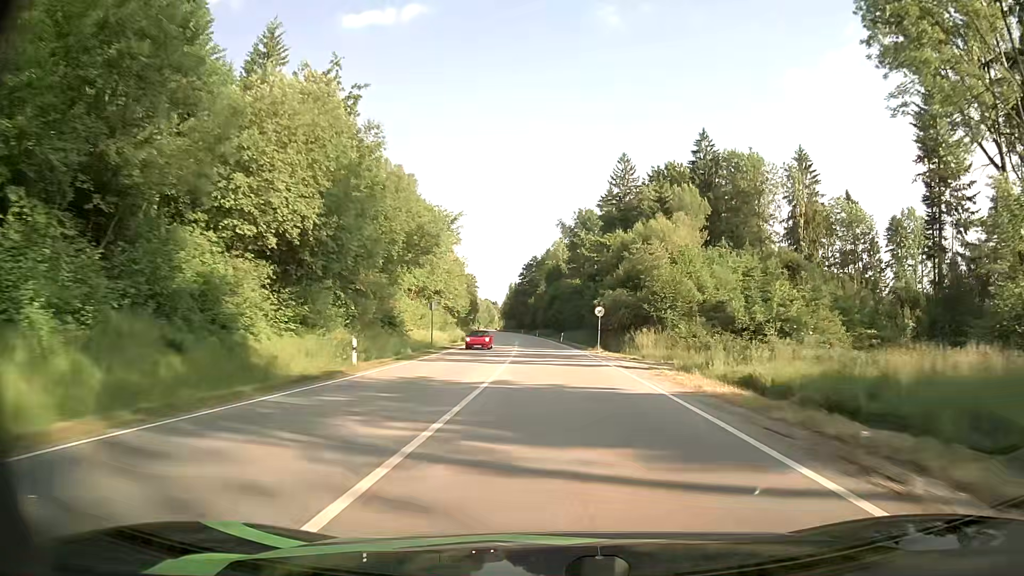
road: primary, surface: asphalt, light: Day
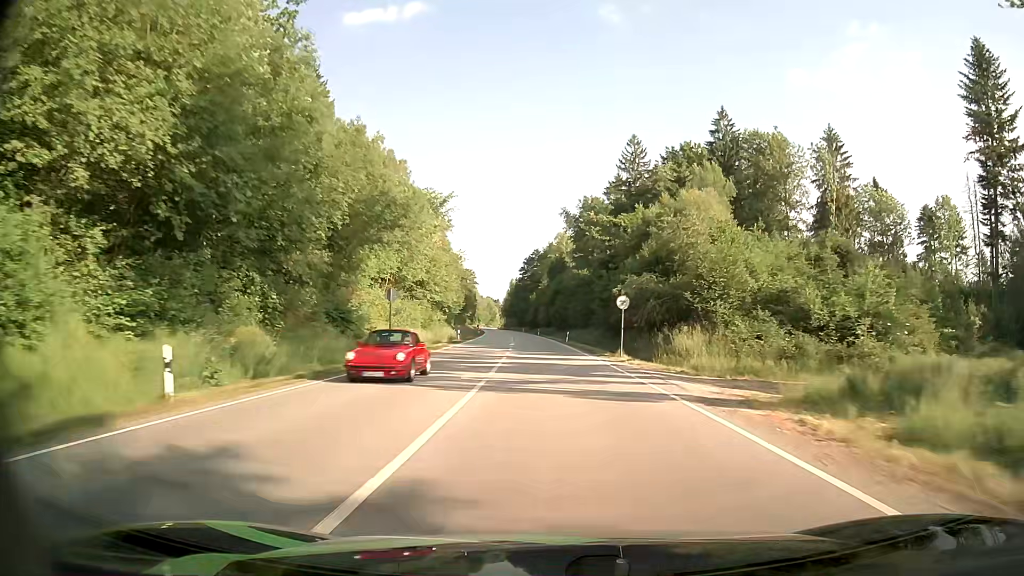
(0.0, +12.2) m; 0°
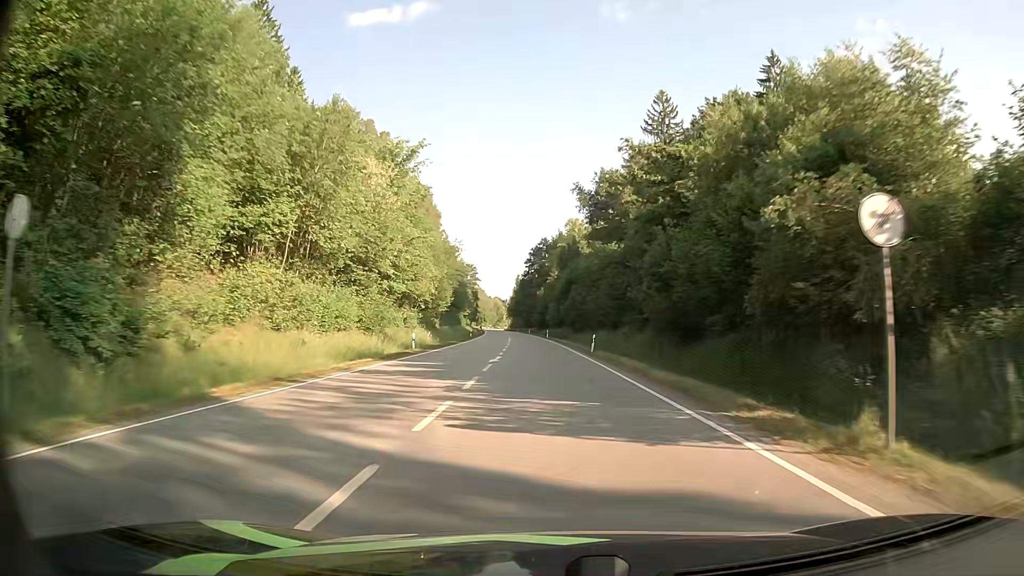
(-0.3, +24.3) m; -1°
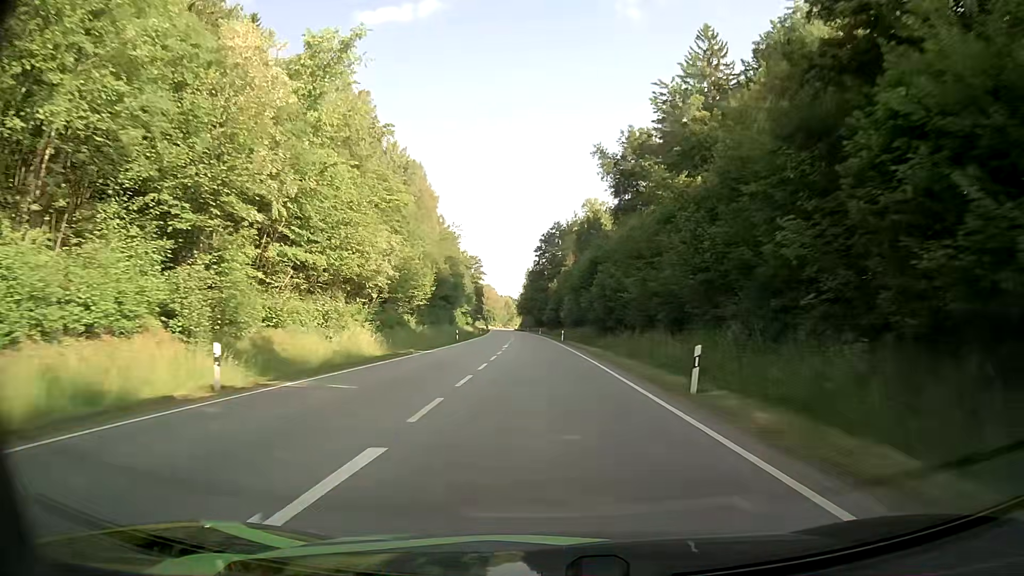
(-0.2, +23.8) m; -1°
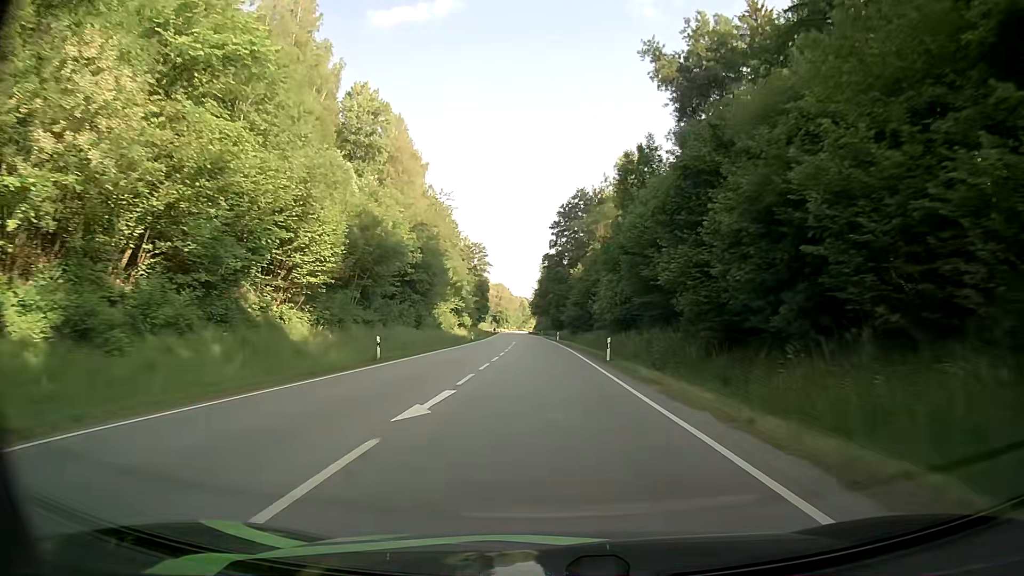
(-0.3, +35.0) m; -1°
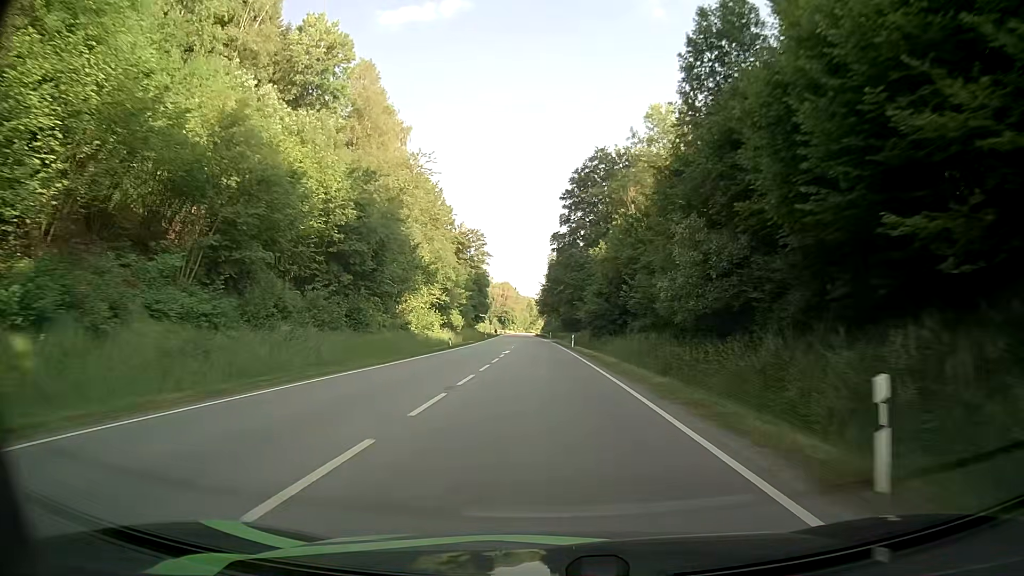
(-0.1, +24.1) m; -1°
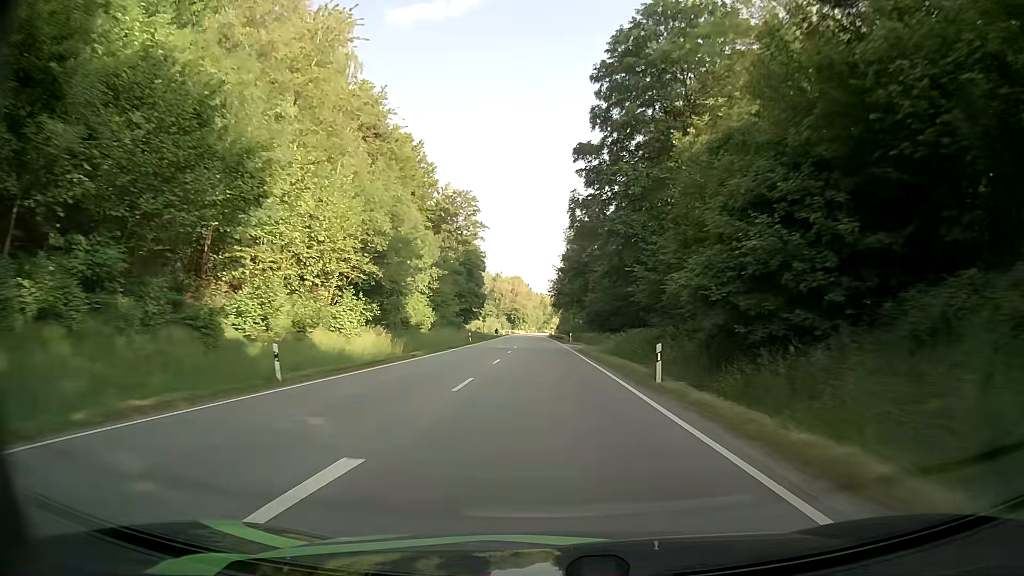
(-0.5, +38.2) m; -1°
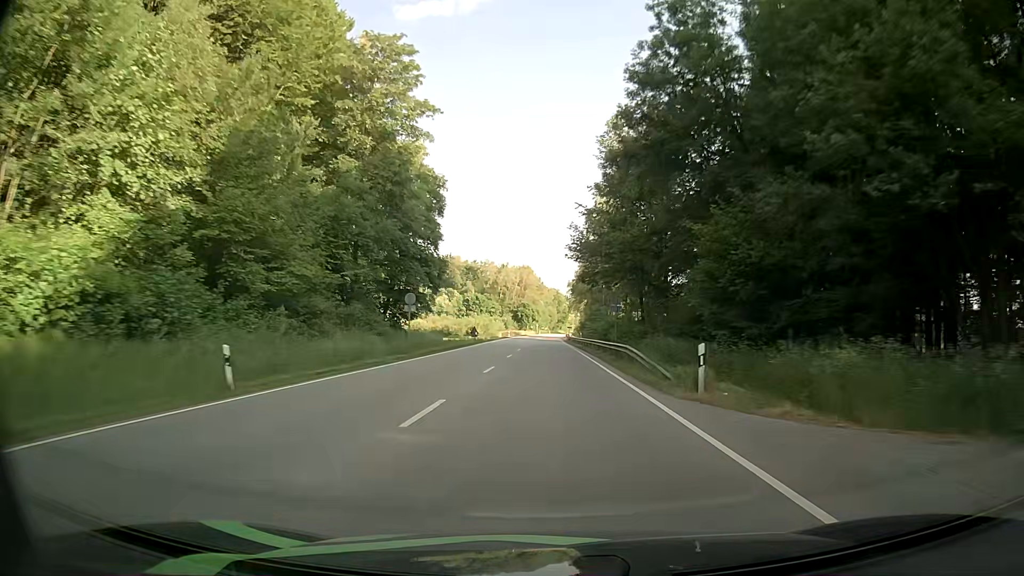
(-0.8, +54.6) m; -2°
(0, +10) (0, +20) (0, +30) (0, +40) (0, +50) (0, +60) (0, +70) (0, +80) (0, +90) (0, +100) m
